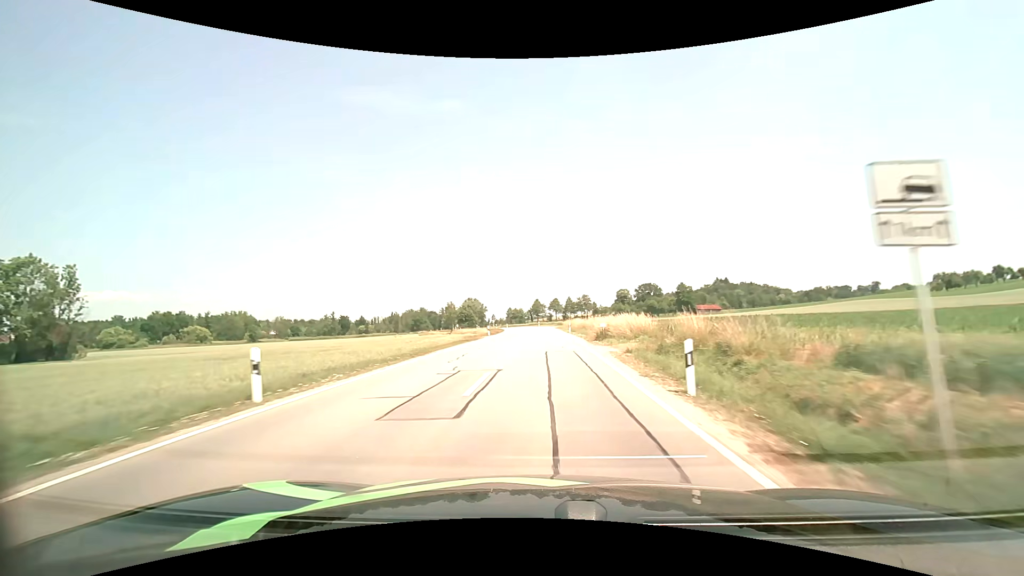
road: secondary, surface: asphalt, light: Day
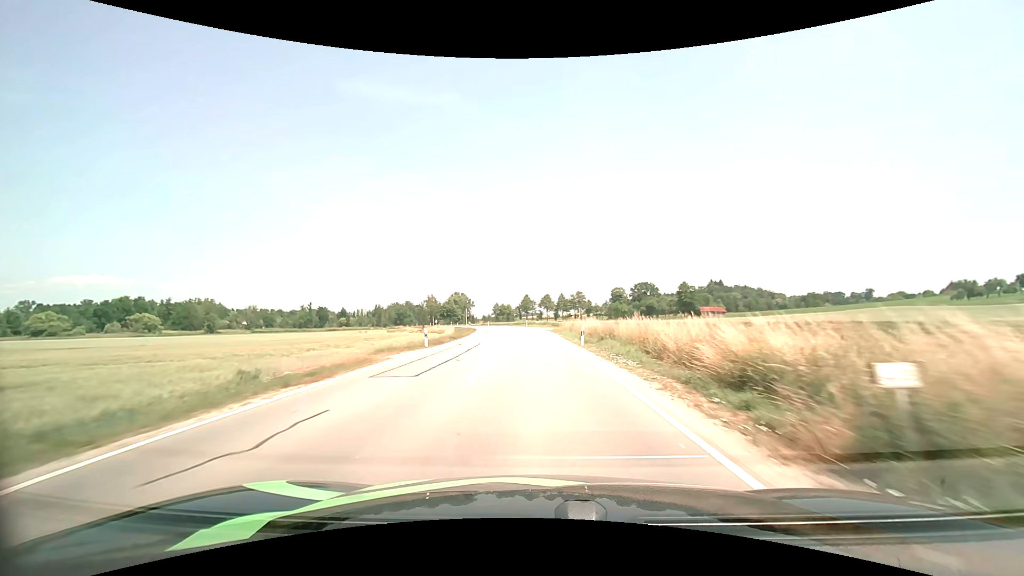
(+0.3, +23.2) m; +1°
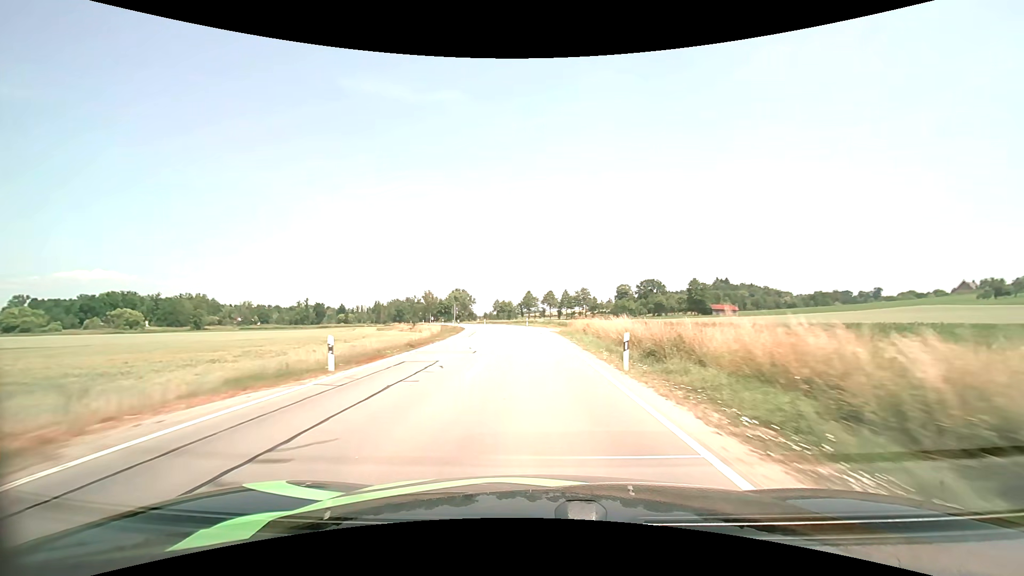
(0.0, +11.7) m; 0°
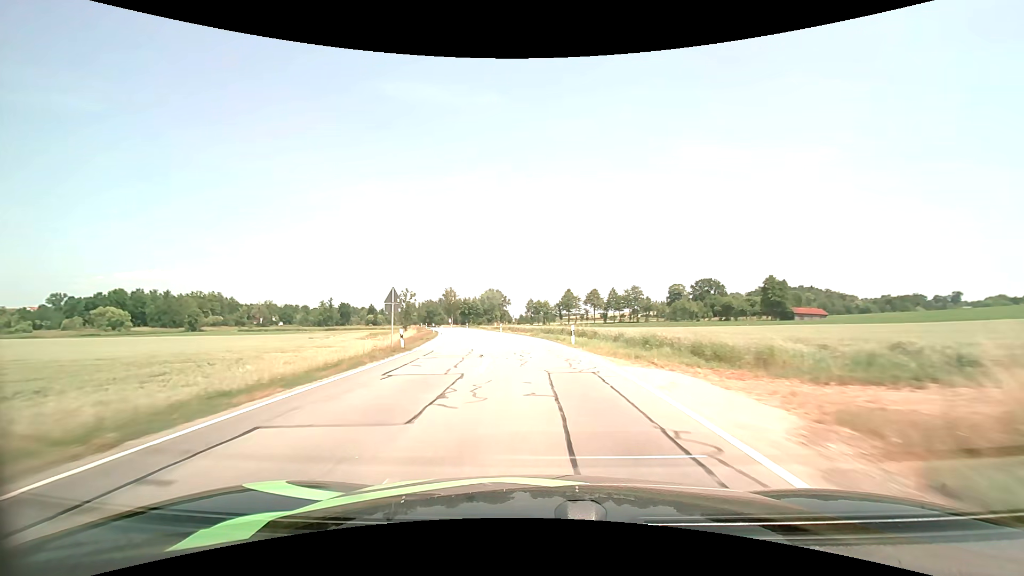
(-1.0, +34.6) m; -5°
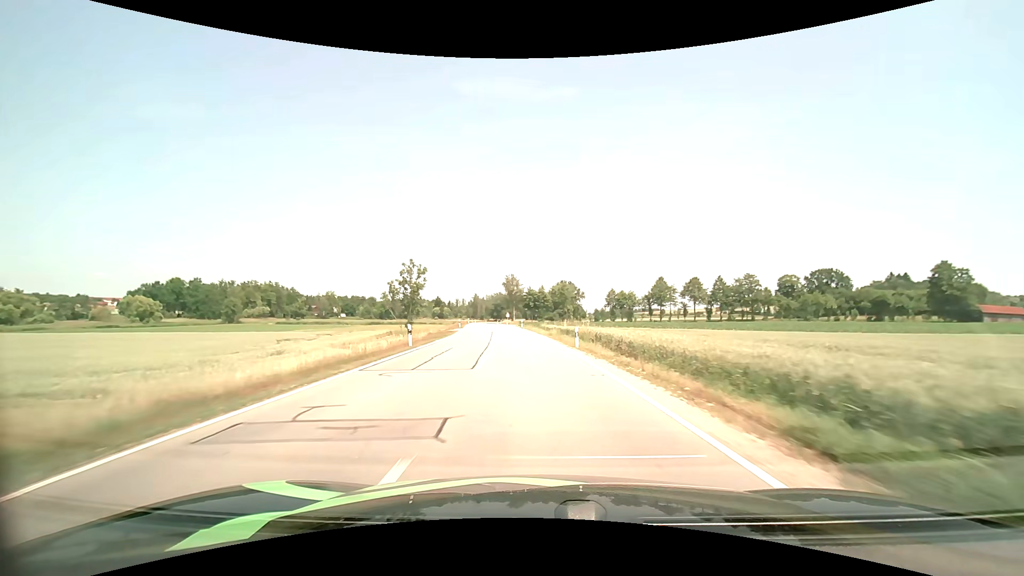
(-2.3, +34.6) m; -8°
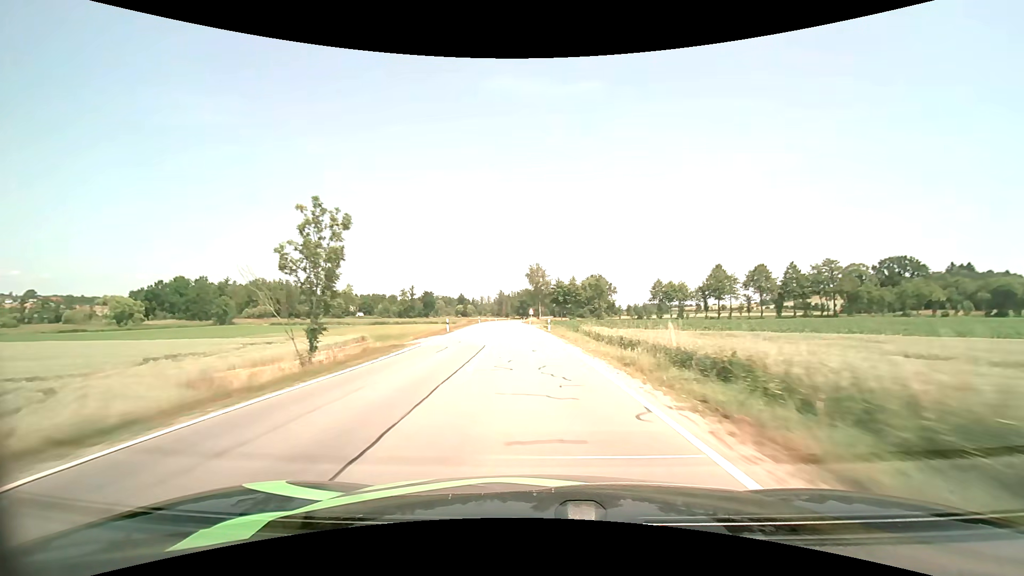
(-0.6, +24.1) m; -3°
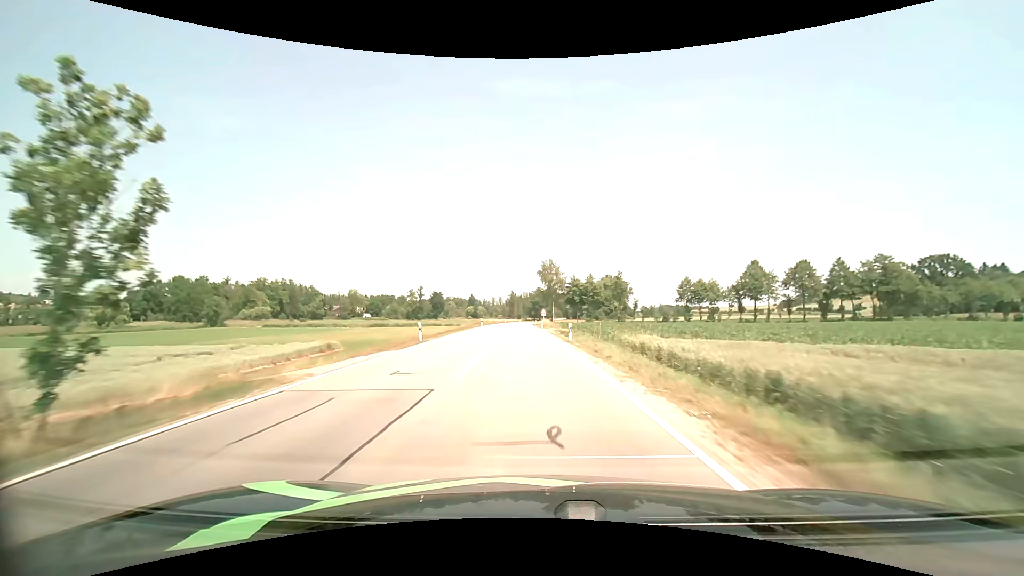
(-0.2, +12.3) m; -2°
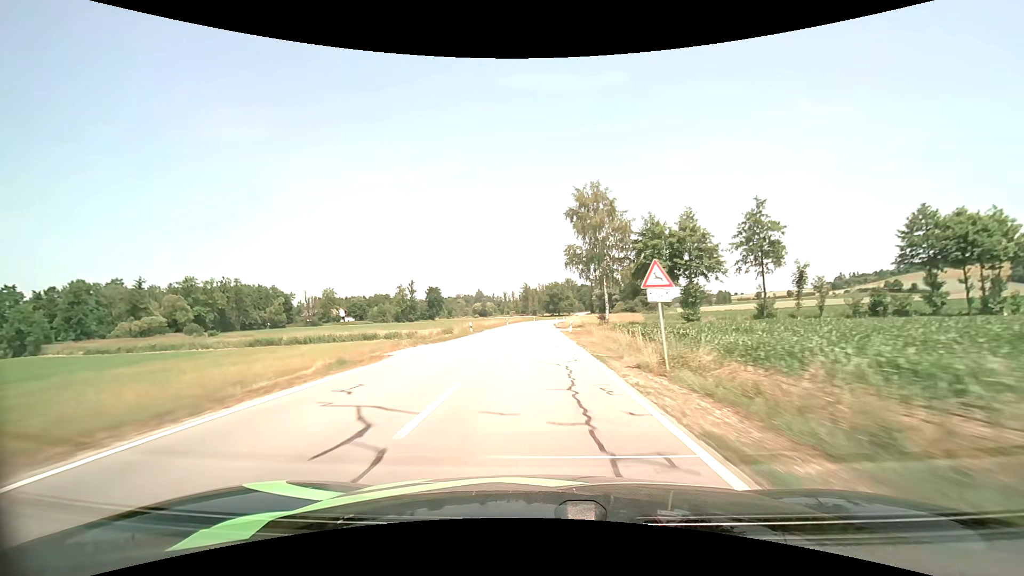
(-1.6, +63.3) m; -2°
(0, +10) (0, +20) (0, +30) (0, +40) (0, +50) (0, +60) (0, +70) (0, +80) (+1, +90) (+1, +100) m
